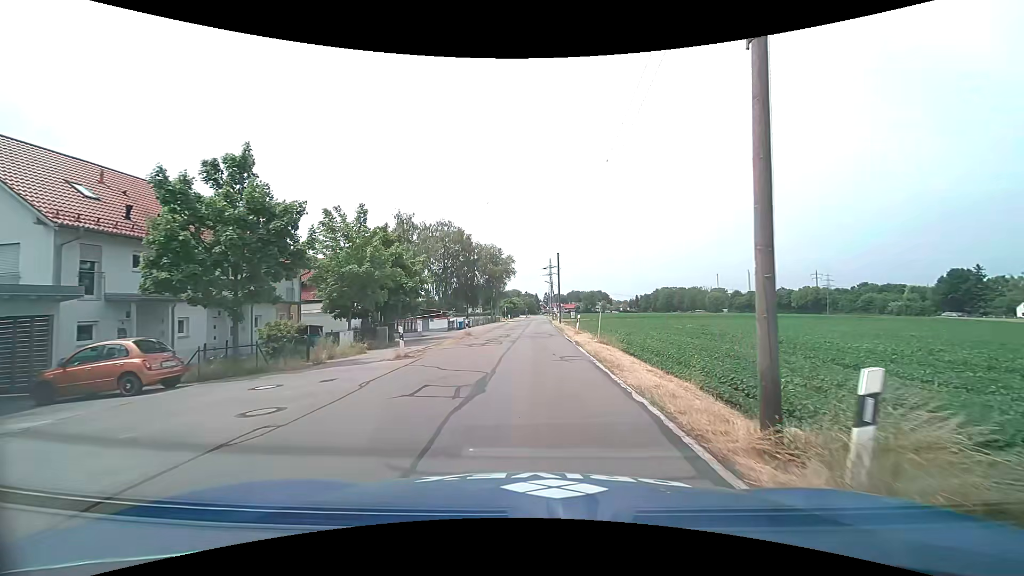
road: tertiary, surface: asphalt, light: Day
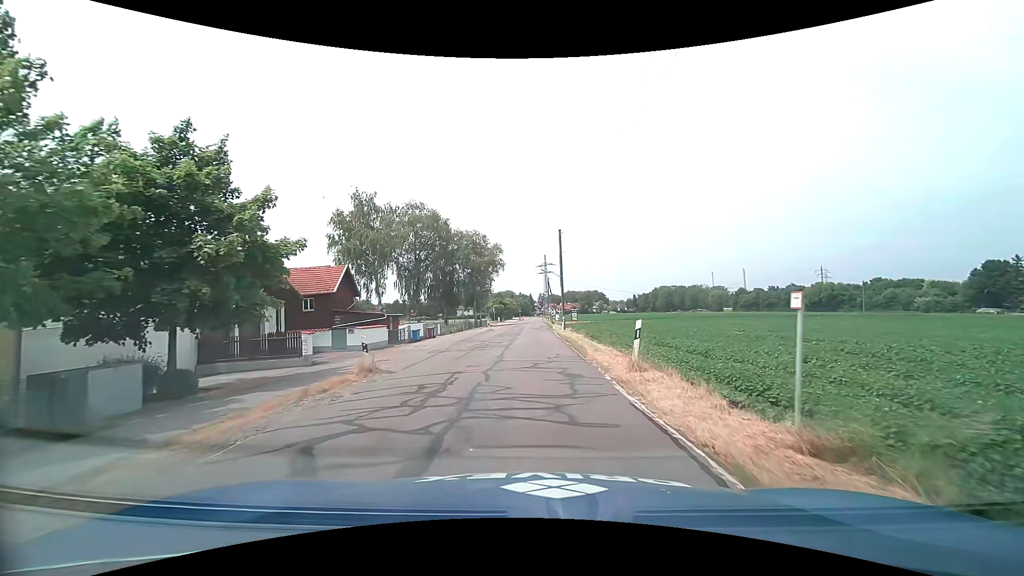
(+0.1, +19.1) m; +1°
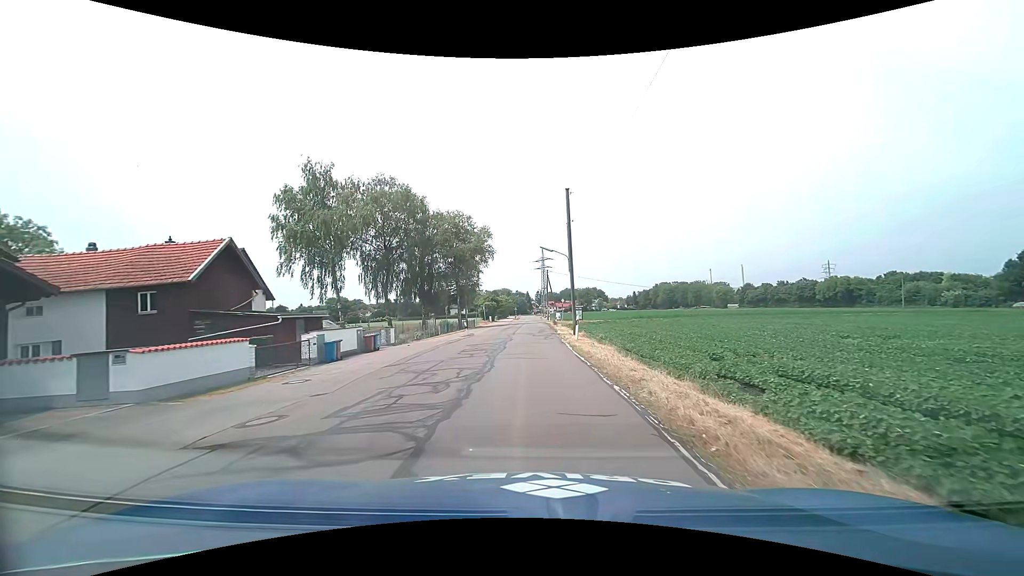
(0.0, +14.9) m; 0°
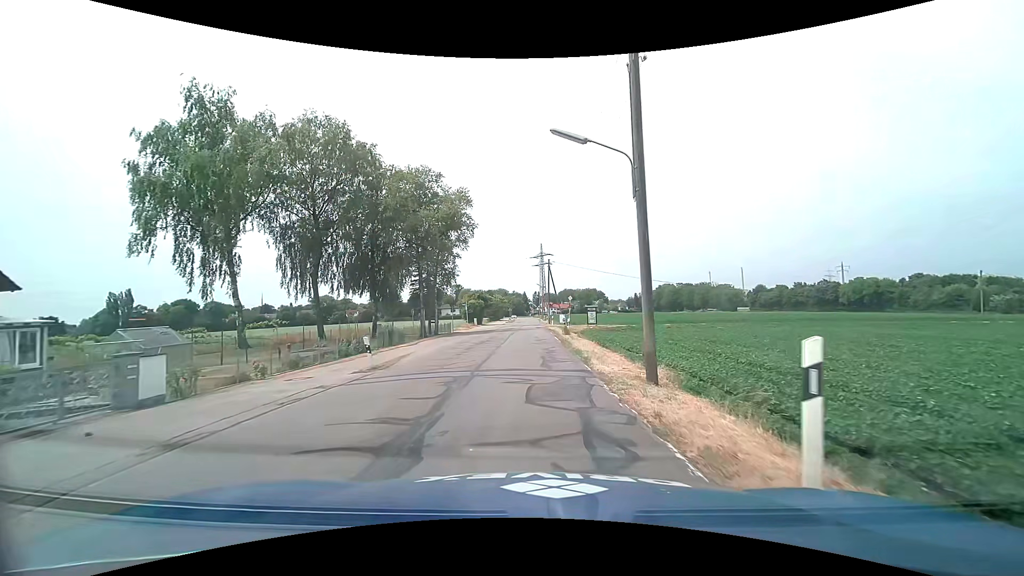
(0.0, +20.5) m; +1°
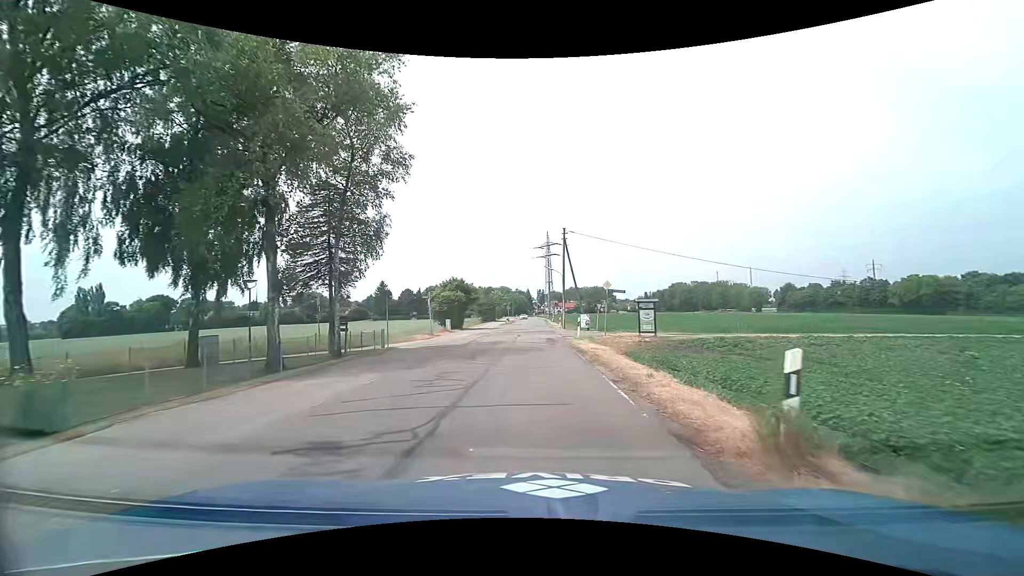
(-0.4, +26.5) m; -1°
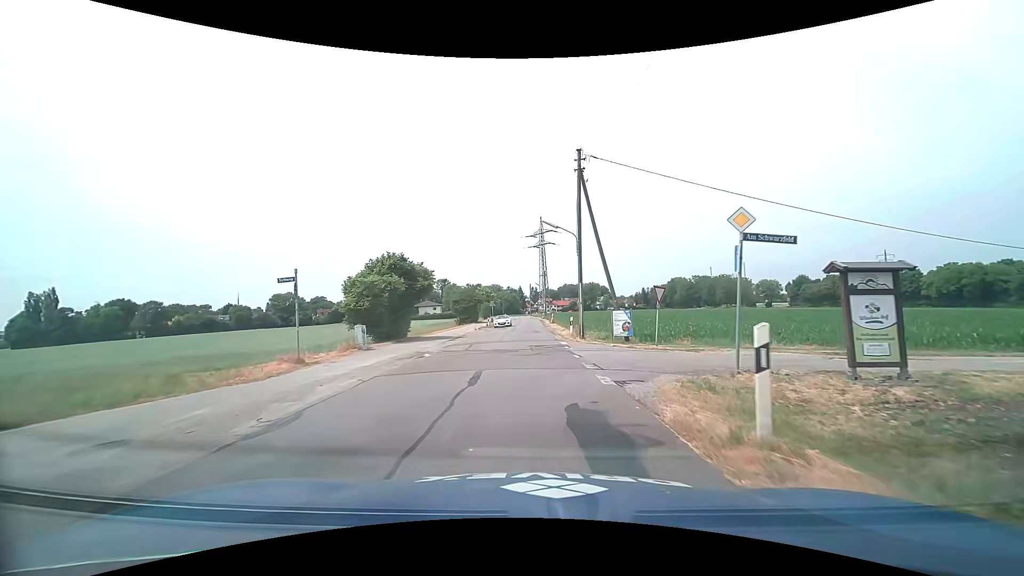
(+0.1, +22.1) m; +1°
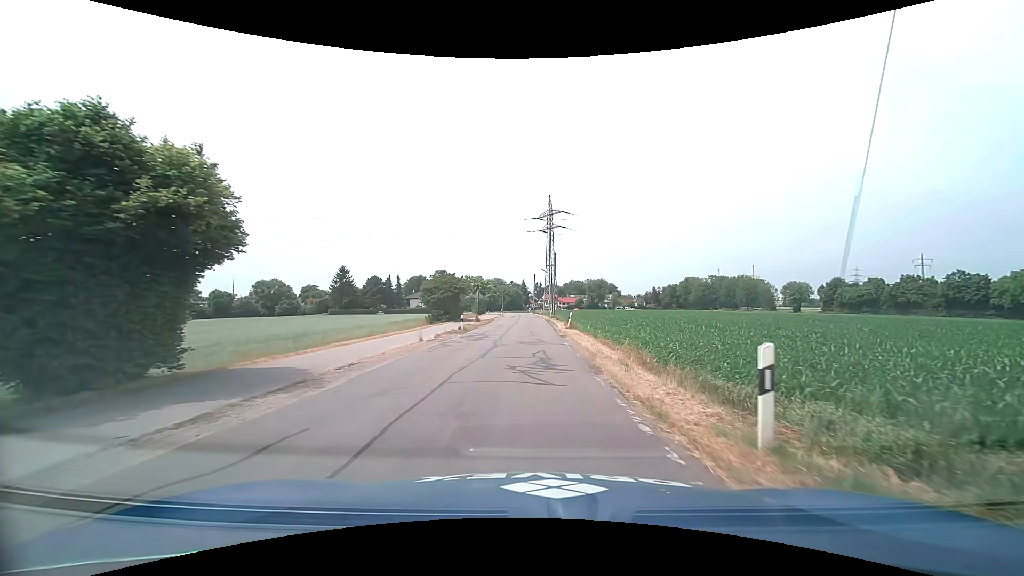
(-0.1, +22.9) m; 0°
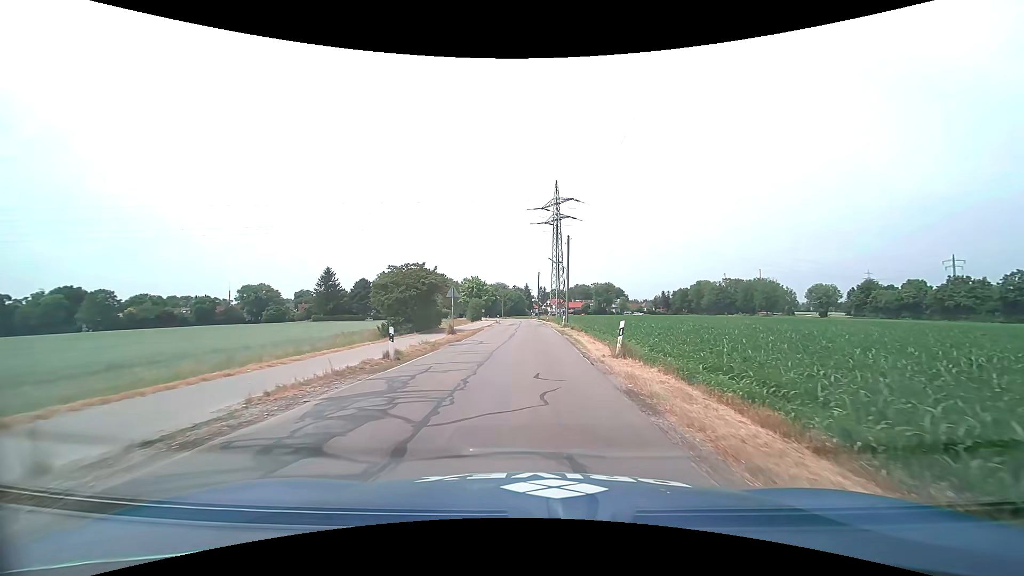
(-0.3, +17.5) m; -1°
(0, +10) (0, +20) (0, +30) (0, +40) (0, +50) (0, +60) (0, +70) (0, +80) (-1, +90) (-2, +100) m
